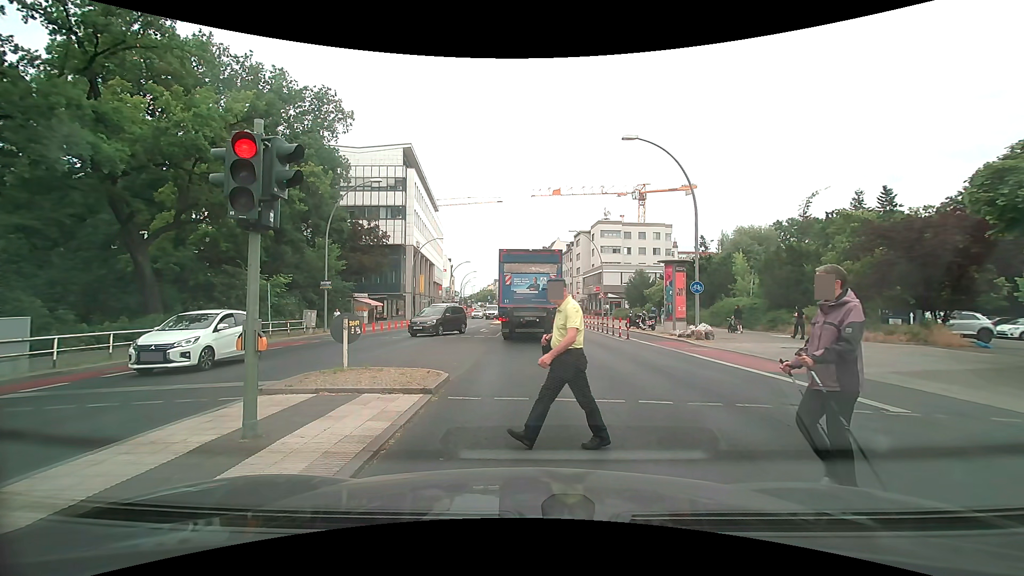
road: primary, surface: asphalt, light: Day
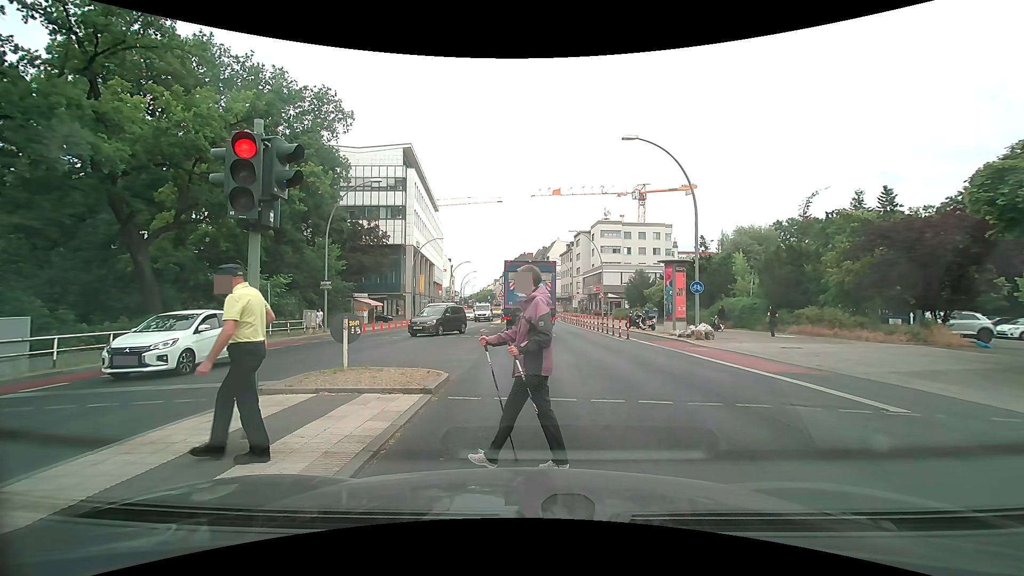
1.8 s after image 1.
(0.0, 0.0) m; 0°
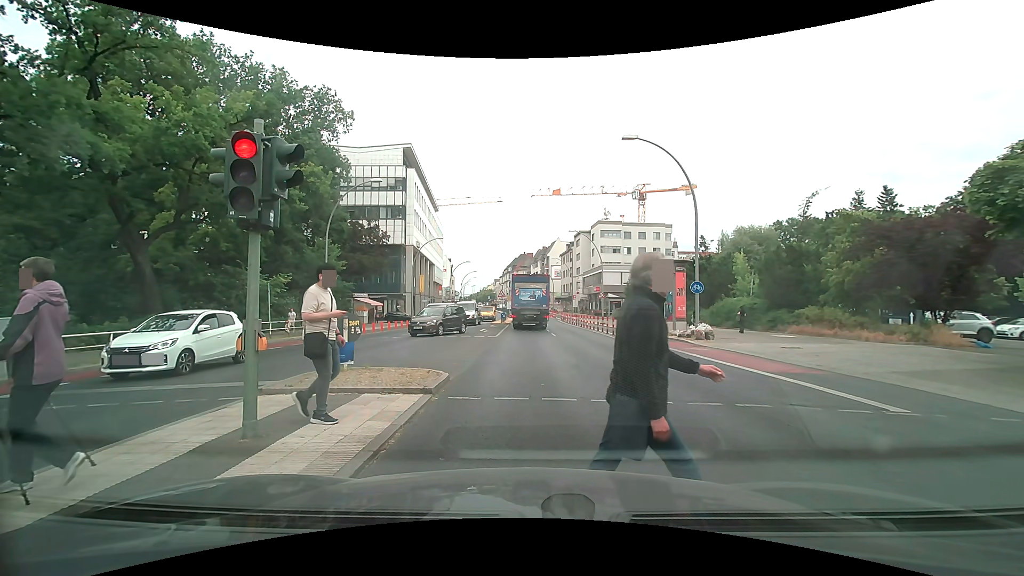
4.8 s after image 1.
(0.0, 0.0) m; 0°
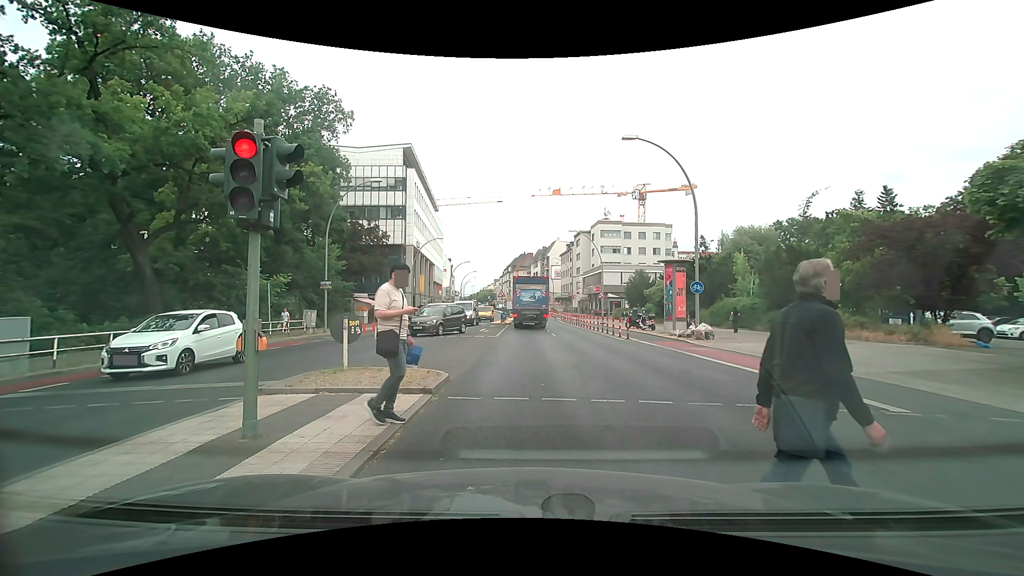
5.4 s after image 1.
(0.0, 0.0) m; 0°
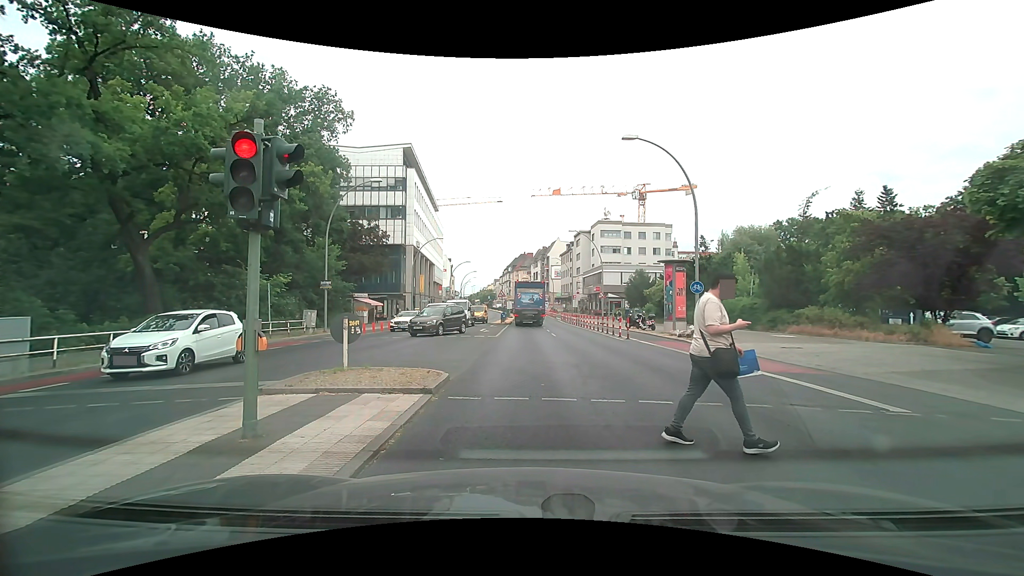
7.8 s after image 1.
(0.0, 0.0) m; 0°
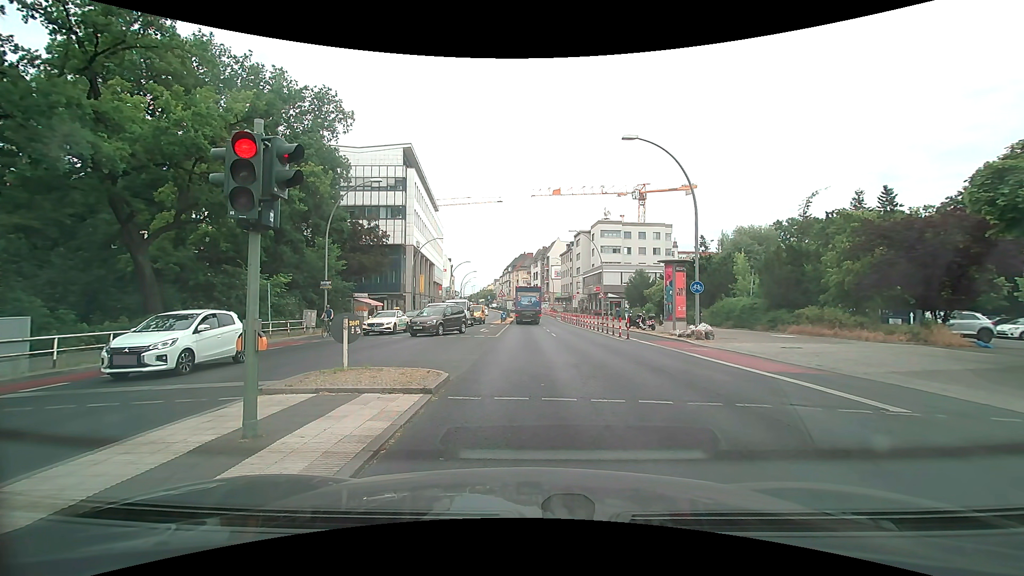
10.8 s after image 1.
(0.0, 0.0) m; 0°
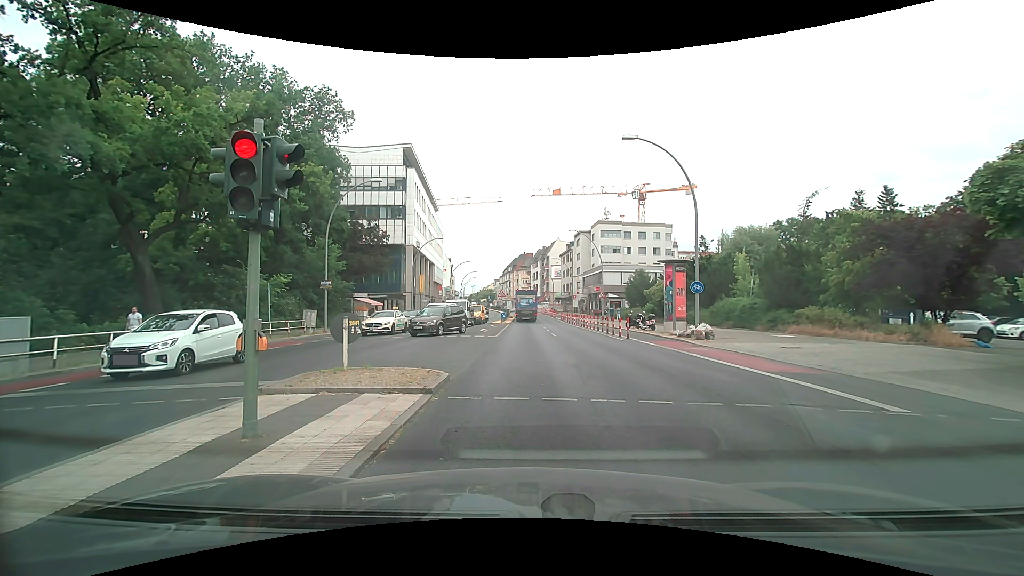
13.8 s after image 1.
(0.0, 0.0) m; 0°
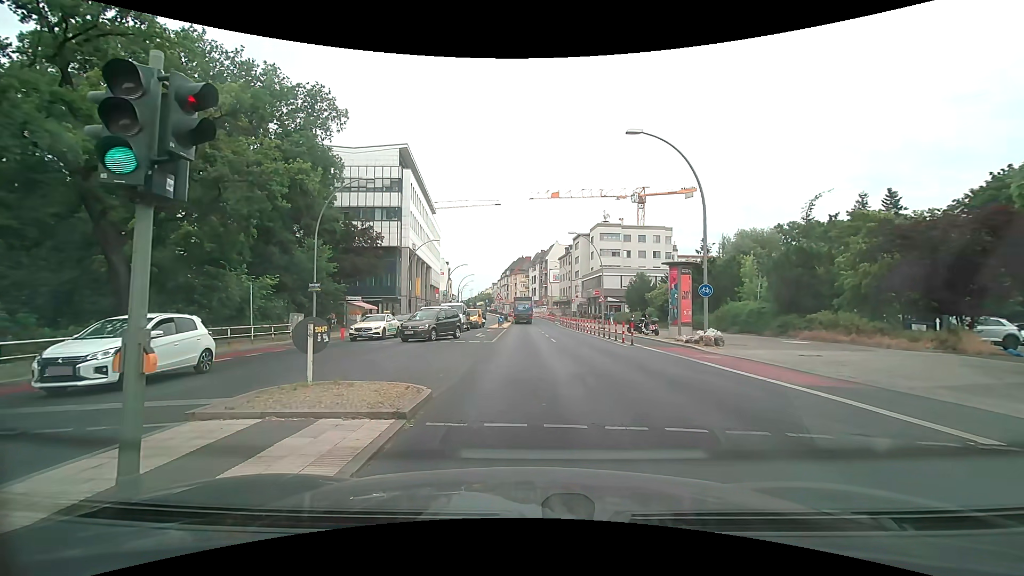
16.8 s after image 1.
(0.0, +1.7) m; -1°
(0, +10) (0, +20) (0, +30) (0, +40) (0, +50) (+1, +60) (0, +70) (0, +80) (0, +90) (0, +100) m
